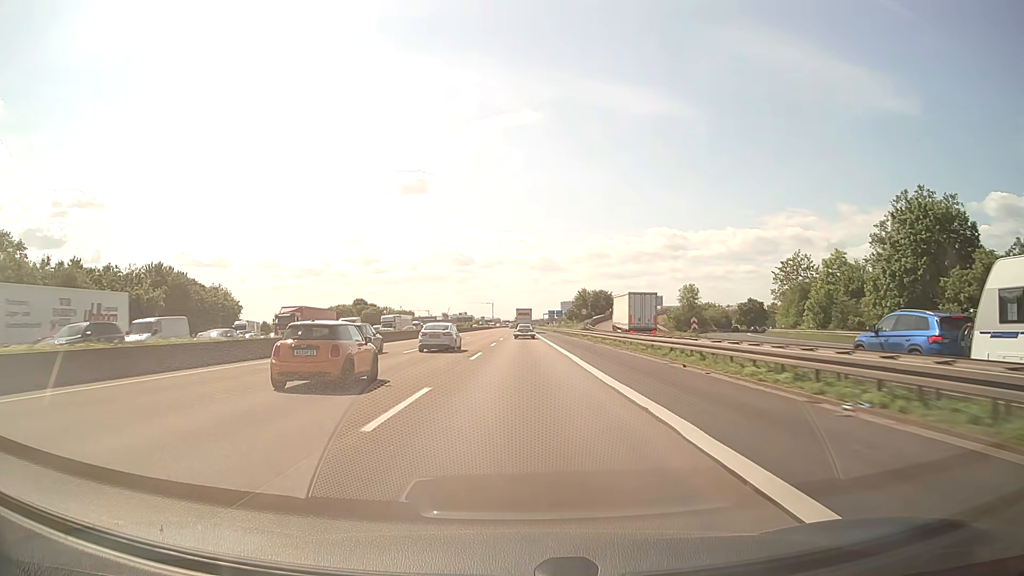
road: motorway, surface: asphalt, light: Day
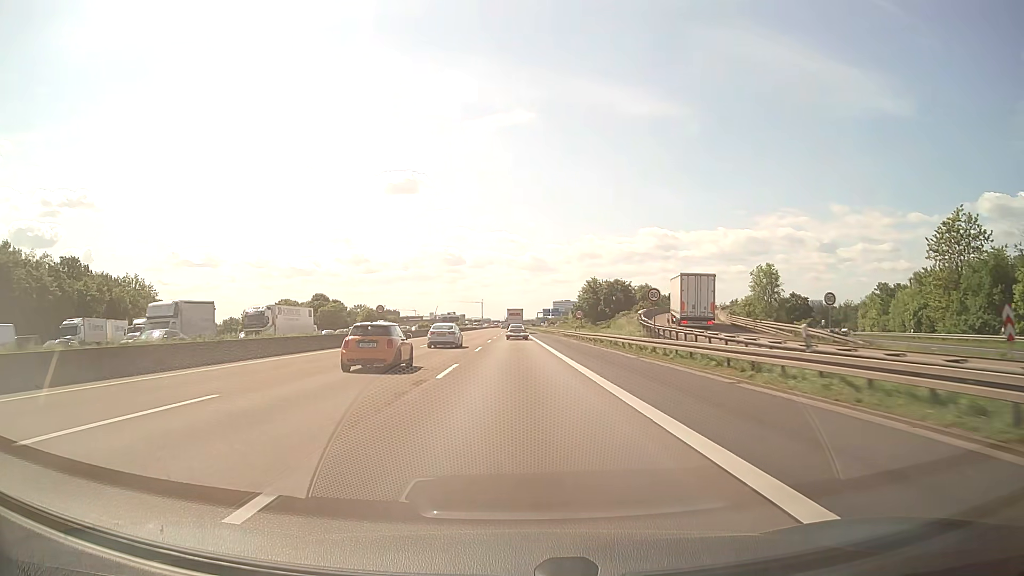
(+0.2, +44.8) m; +1°
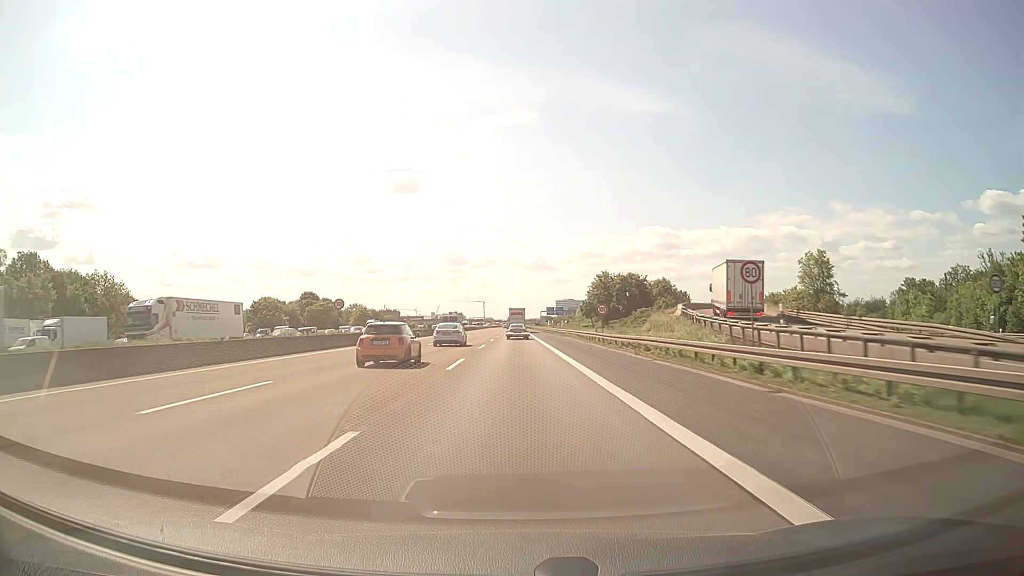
(0.0, +14.9) m; 0°
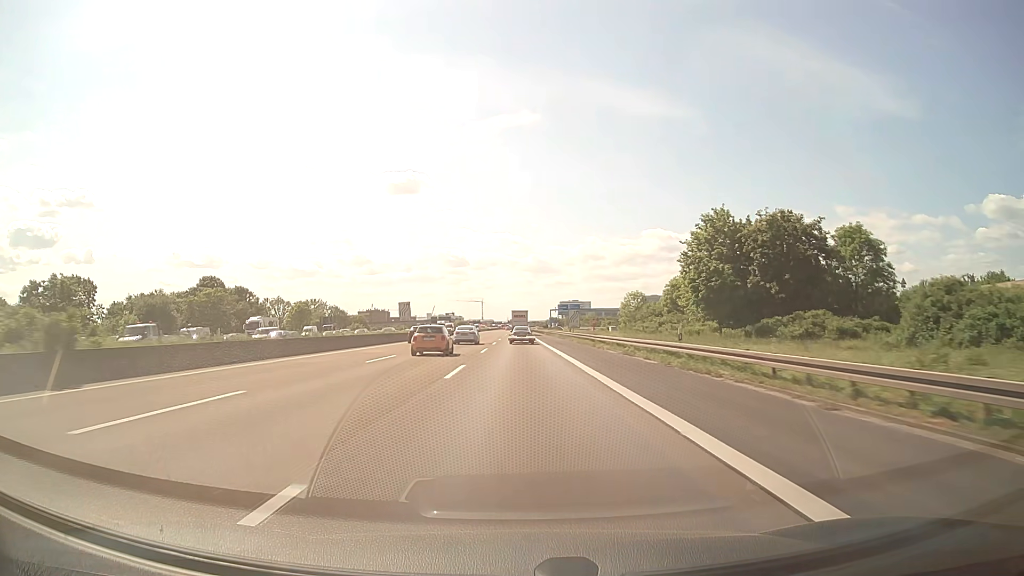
(-0.5, +74.2) m; 0°
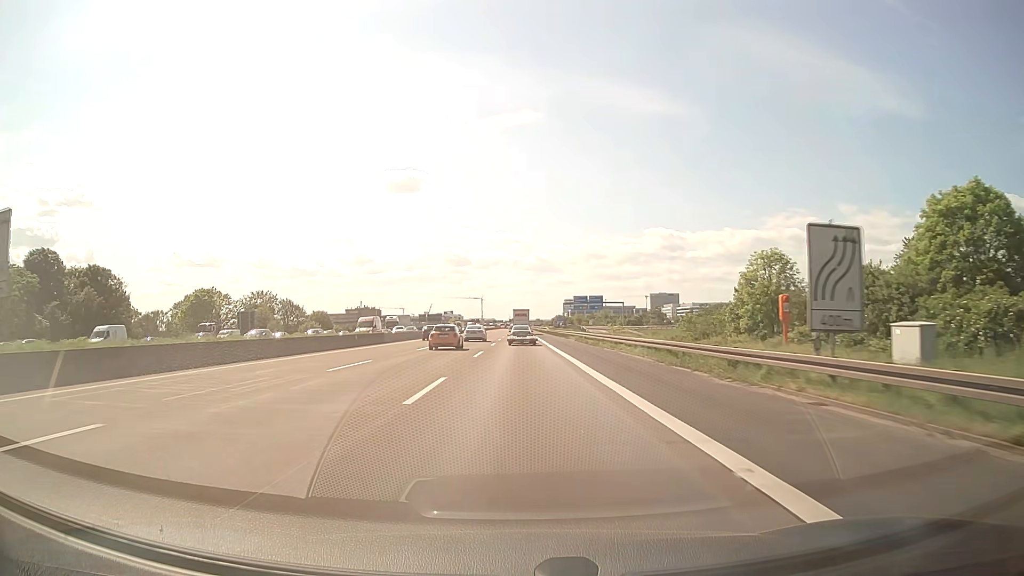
(+0.1, +59.5) m; 0°
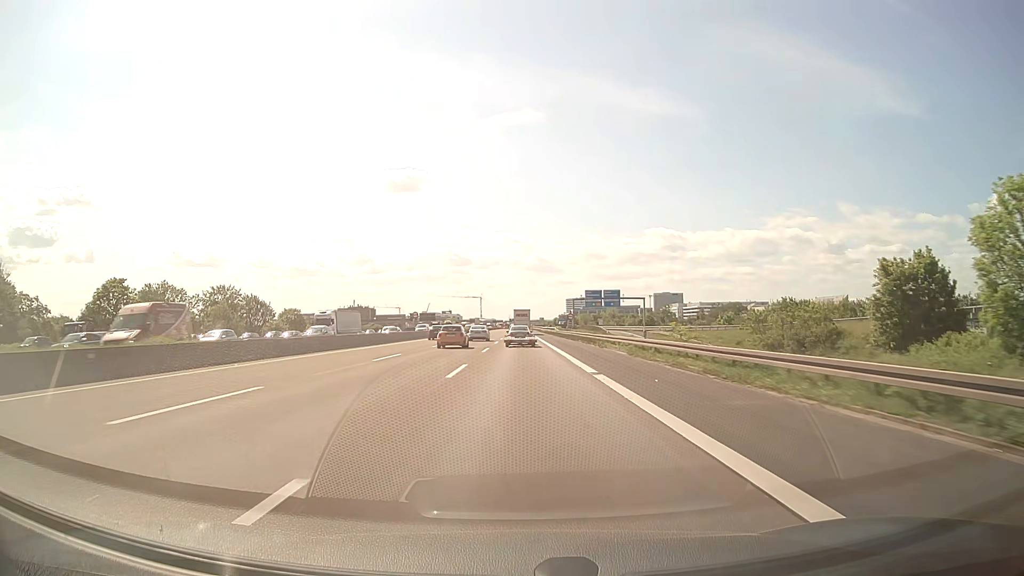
(0.0, +29.7) m; 0°
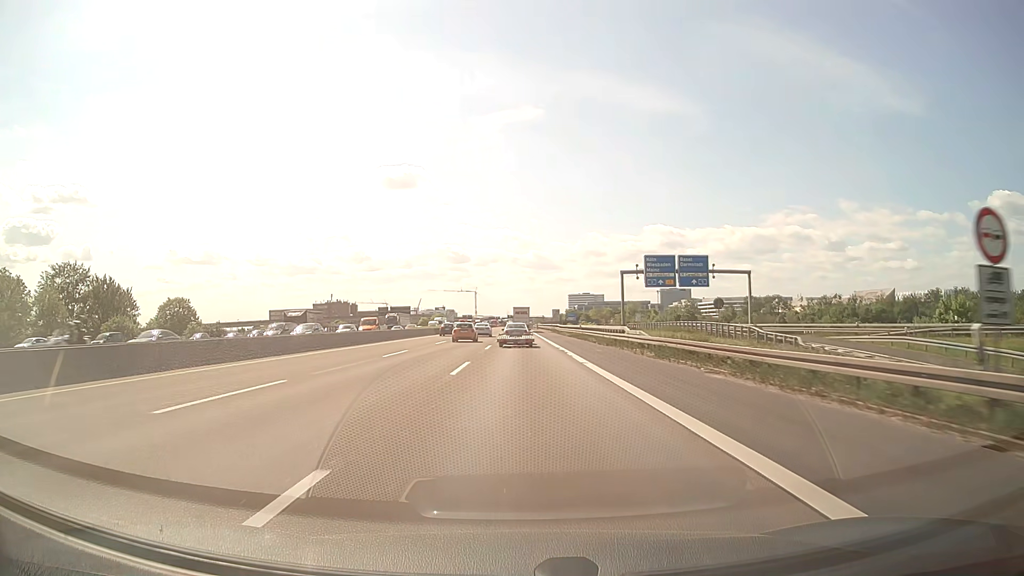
(0.0, +71.0) m; 0°
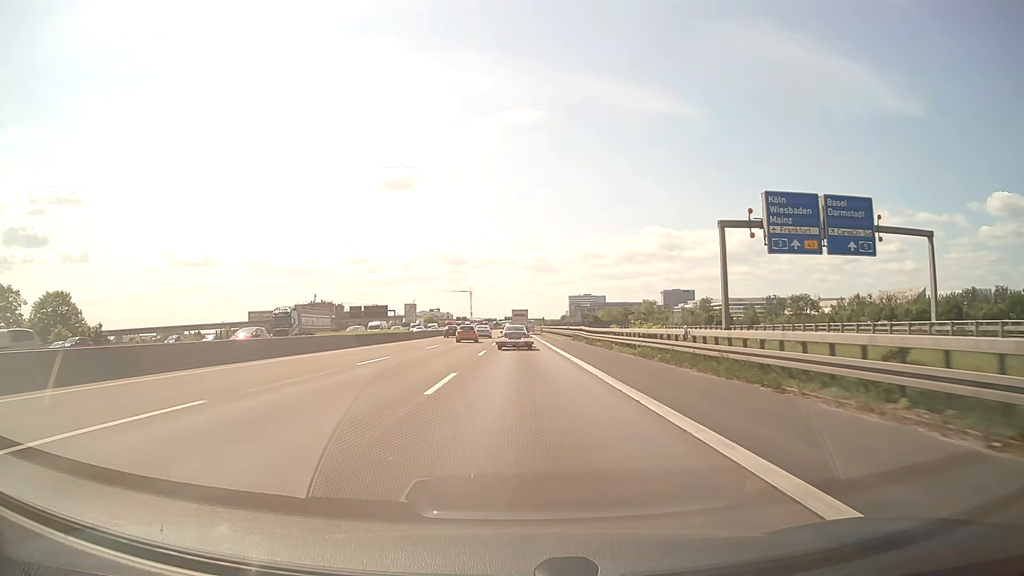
(0.0, +40.2) m; 0°
(0, +10) (0, +20) (0, +30) (0, +40) (0, +50) (0, +60) (0, +70) (0, +80) (0, +90) (0, +100) m
